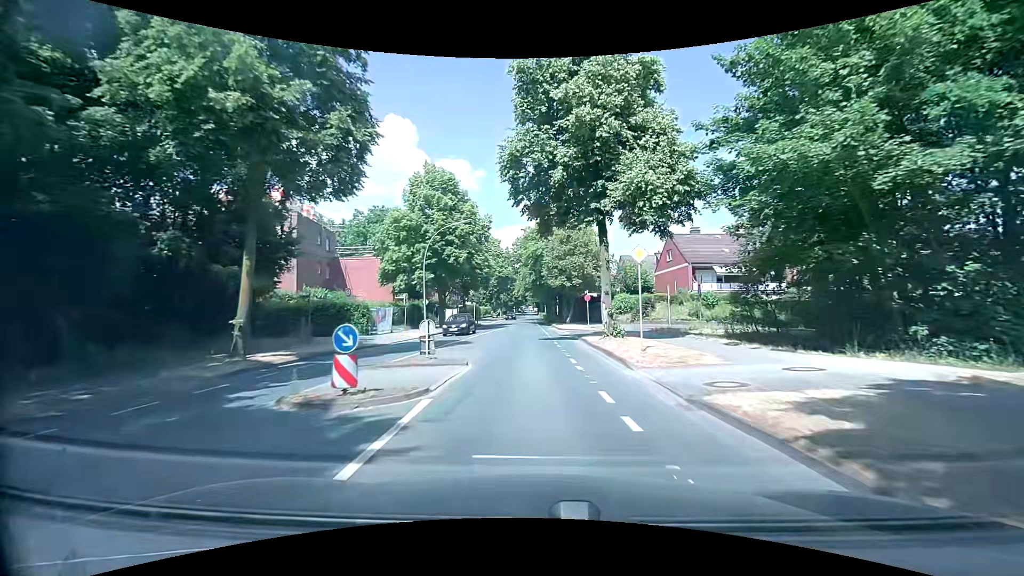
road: secondary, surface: asphalt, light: Day
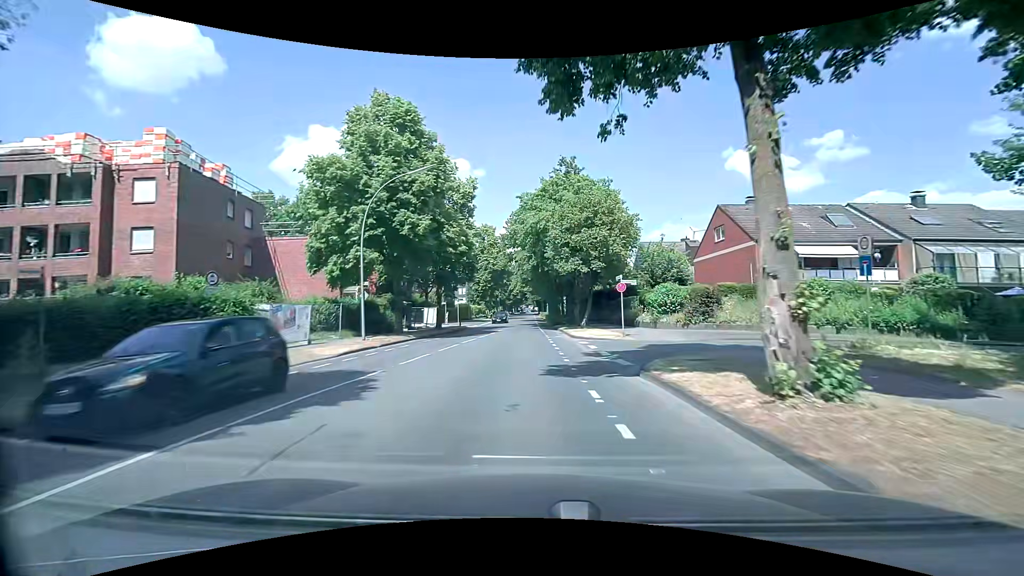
(+0.1, +14.6) m; 0°
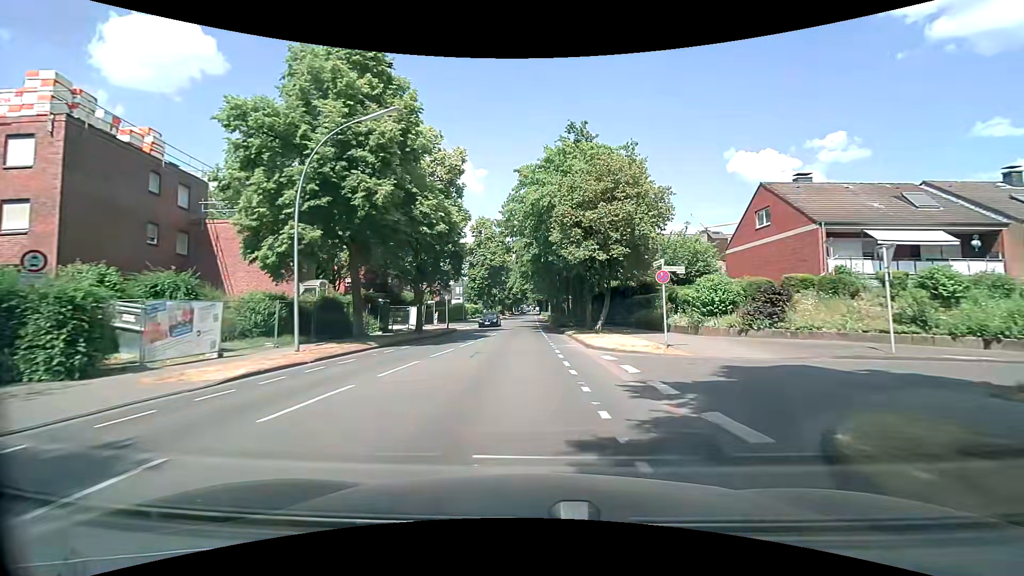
(-0.1, +7.3) m; -1°
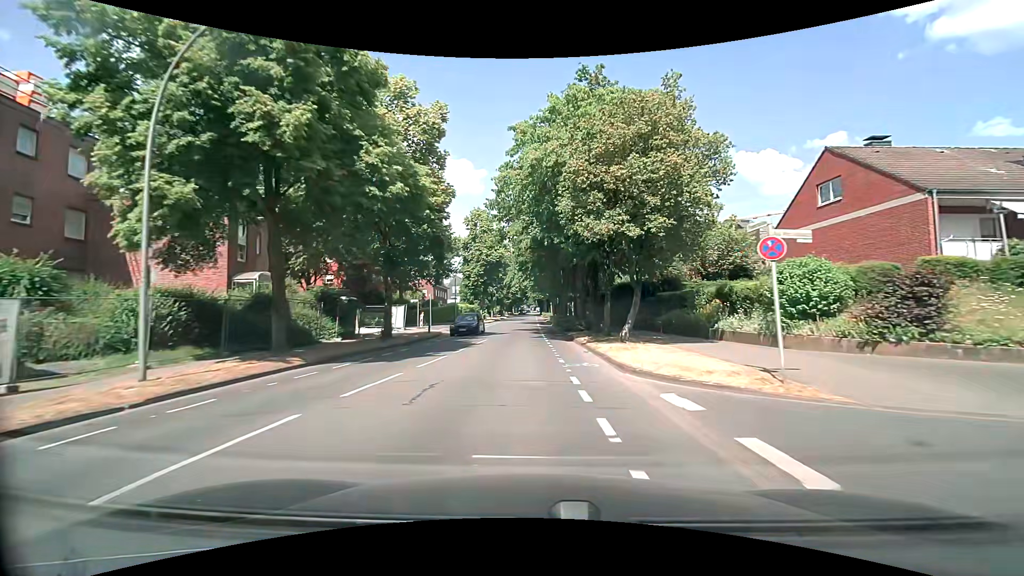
(+0.1, +7.3) m; +1°
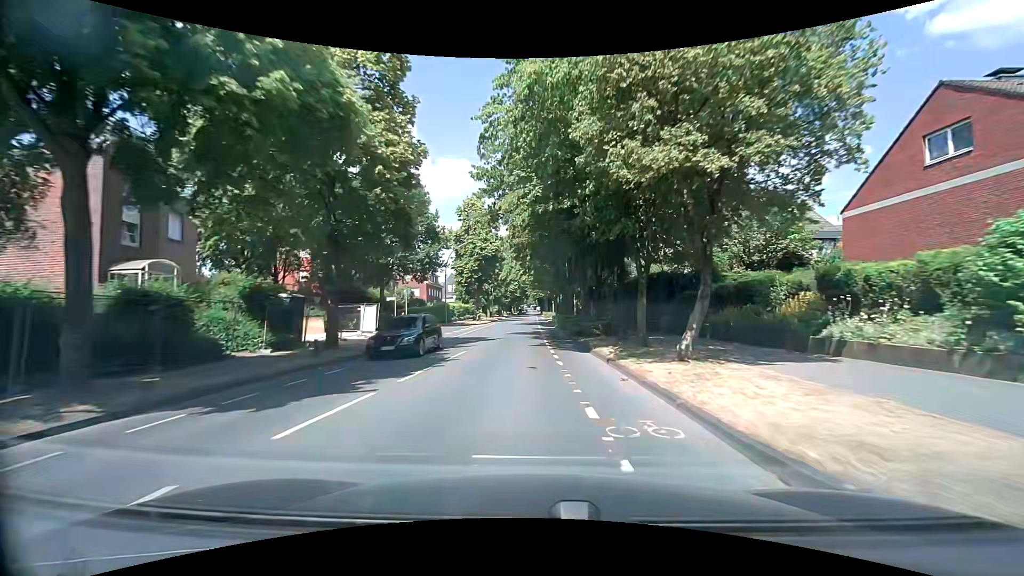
(0.0, +7.2) m; -1°
